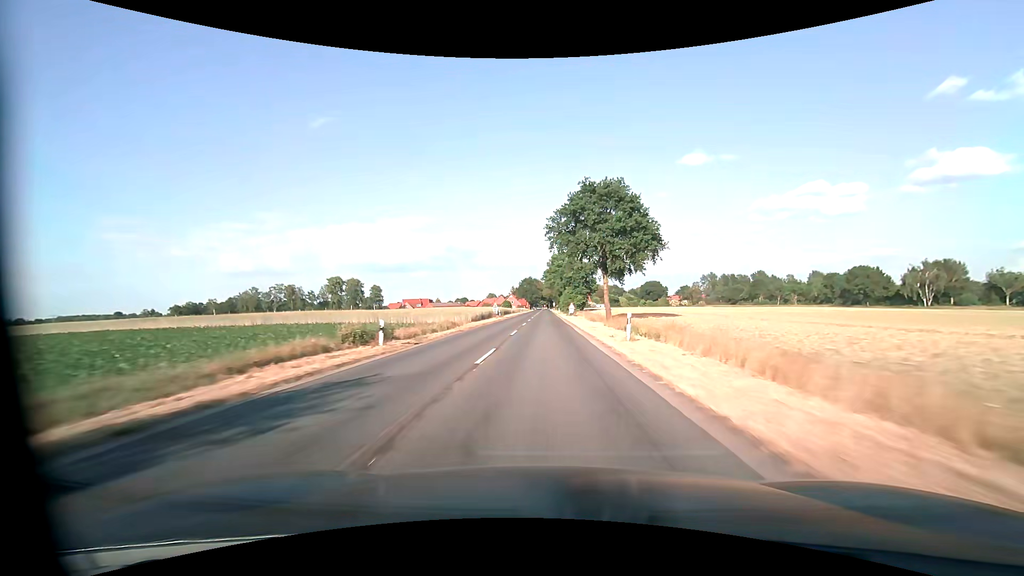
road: secondary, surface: asphalt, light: Day
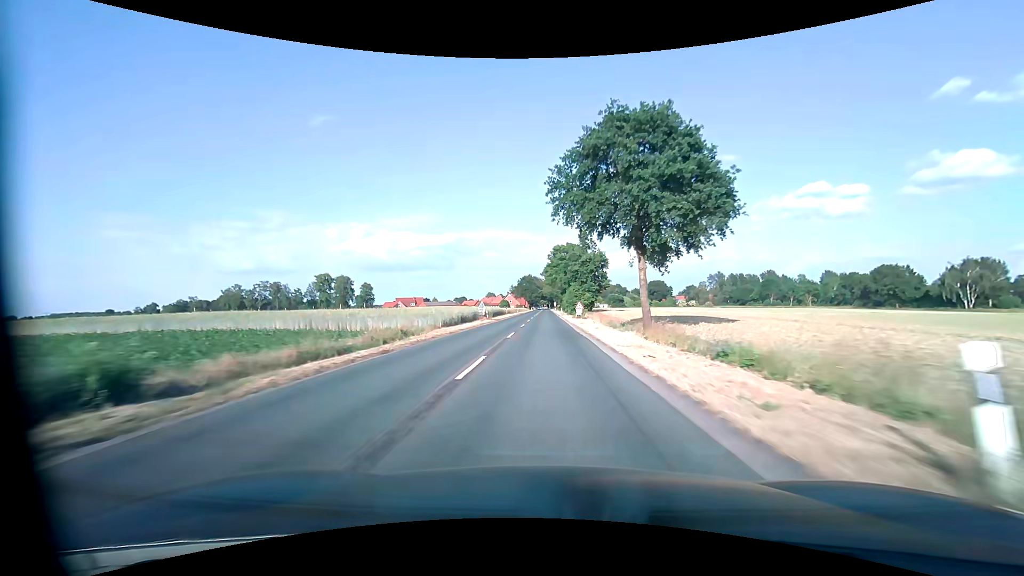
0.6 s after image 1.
(0.0, +14.8) m; 0°
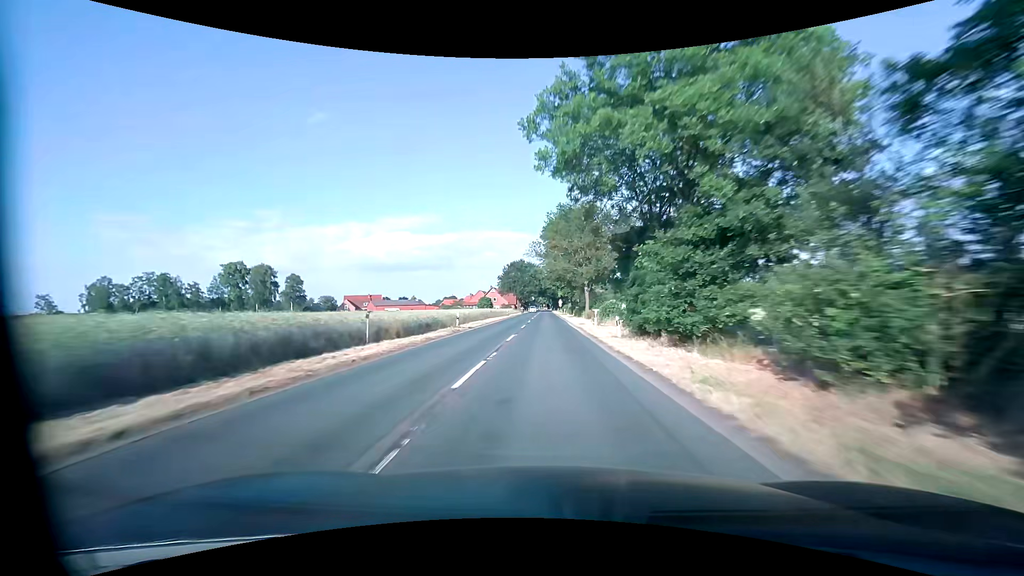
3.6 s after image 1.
(-0.1, +73.3) m; 0°
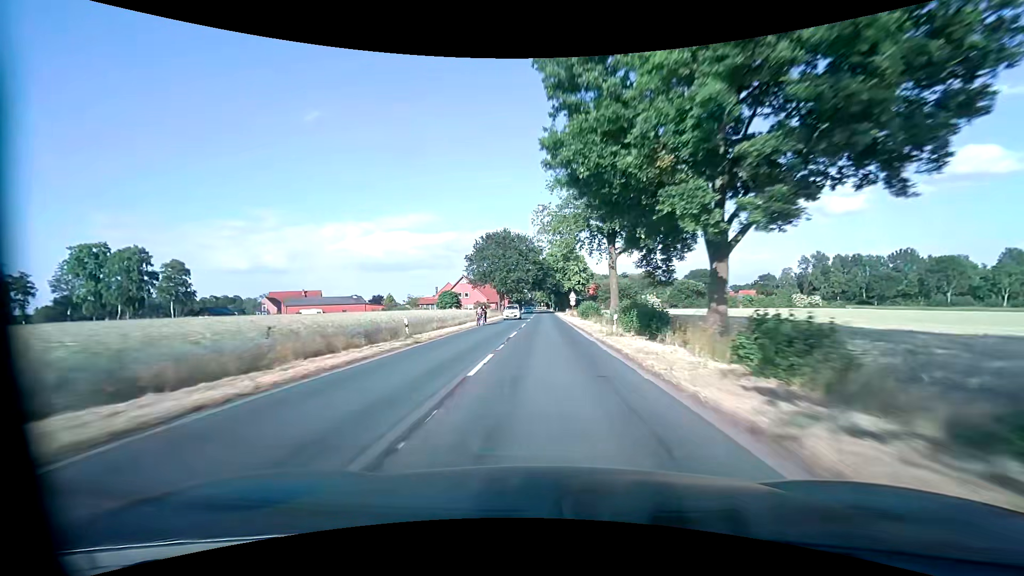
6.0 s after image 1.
(+0.2, +58.3) m; 0°
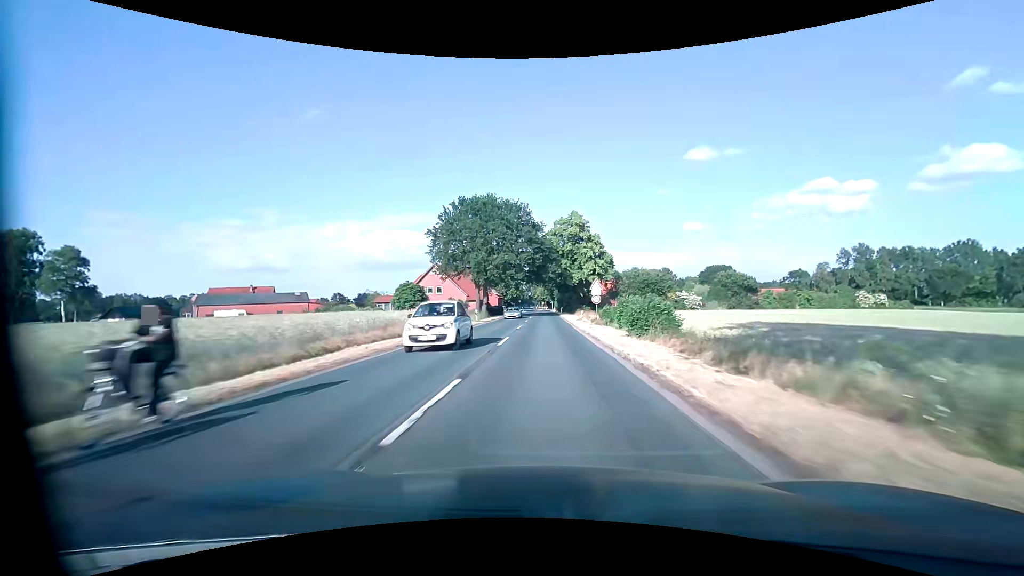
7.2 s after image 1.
(+0.1, +29.0) m; 0°
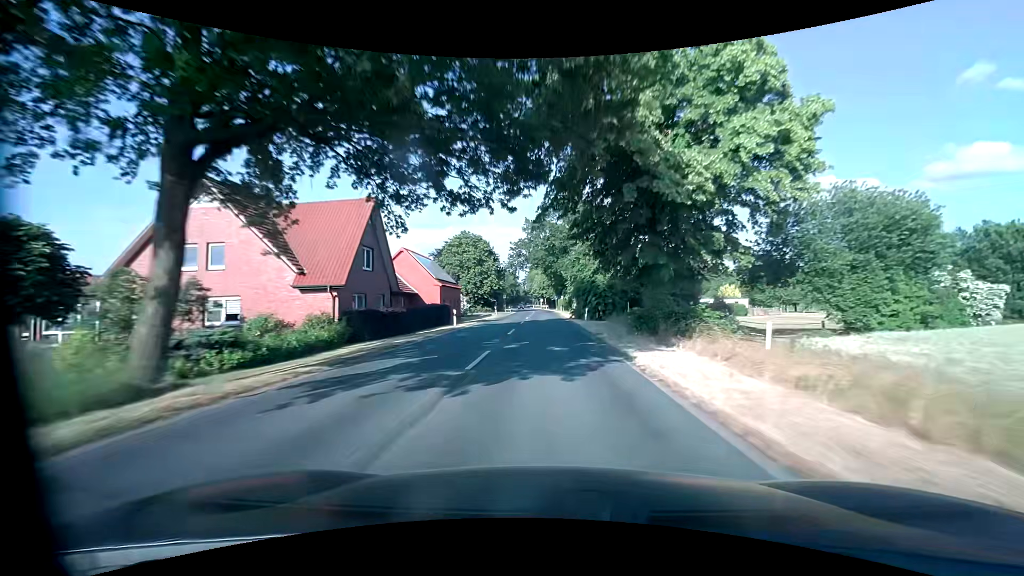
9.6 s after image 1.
(0.0, +54.3) m; 0°
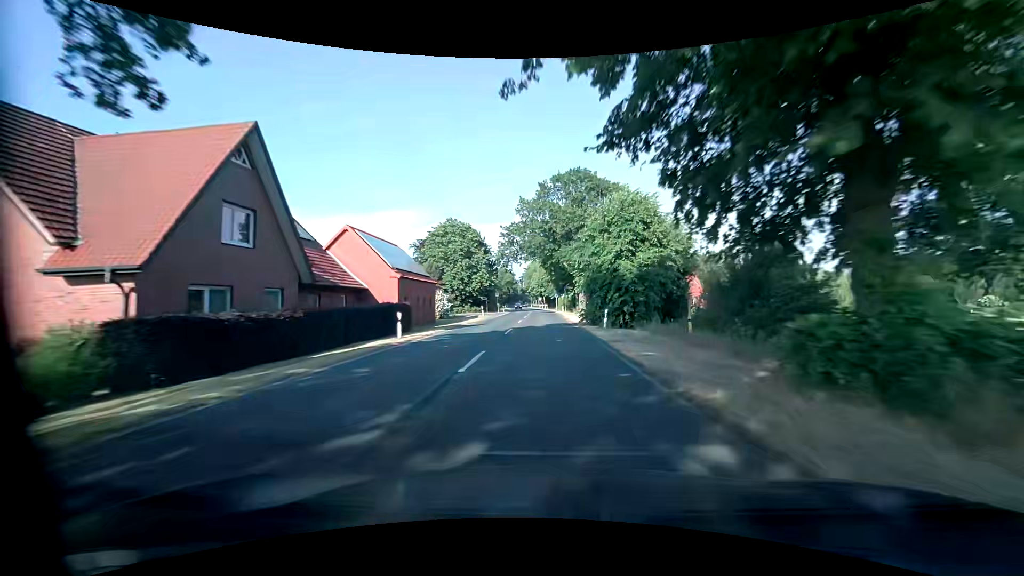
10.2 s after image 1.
(0.0, +12.3) m; 0°
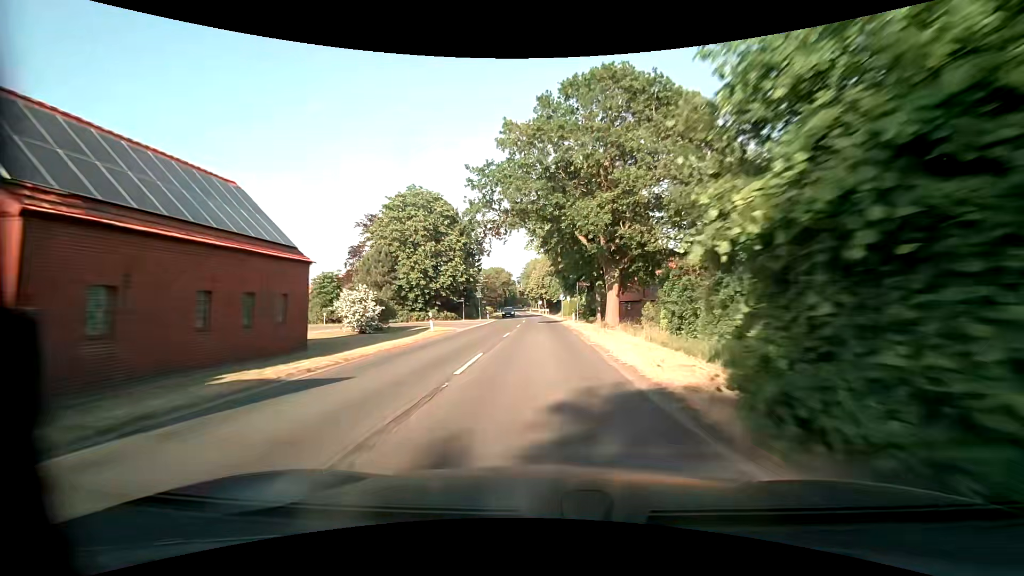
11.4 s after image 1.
(-0.1, +23.4) m; 0°
(0, +10) (0, +20) (0, +30) (-1, +40) (-1, +50) (-1, +60) (-2, +70) (-2, +80) (-3, +90) (-4, +100) m
